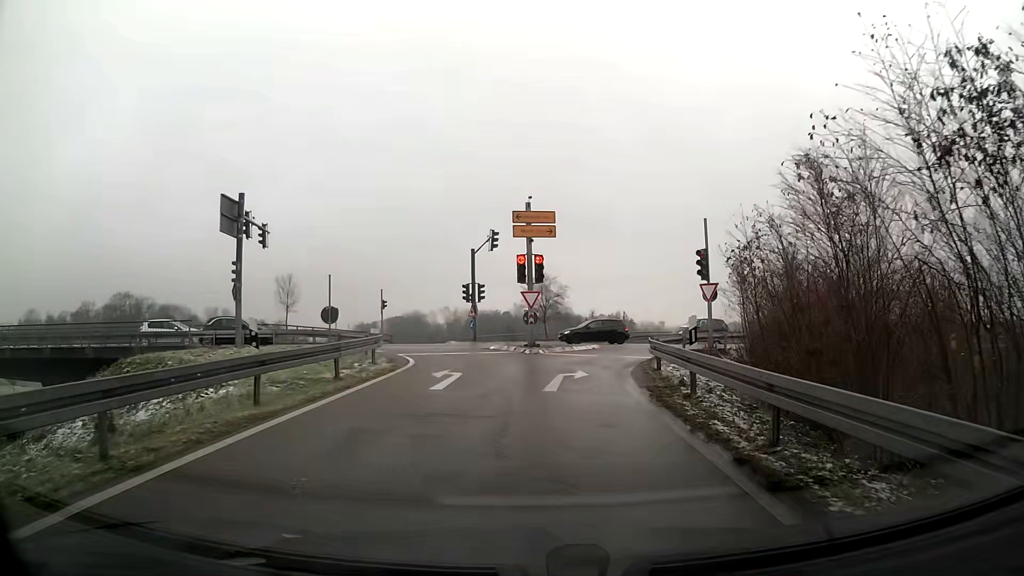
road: trunk_link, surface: asphalt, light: Day
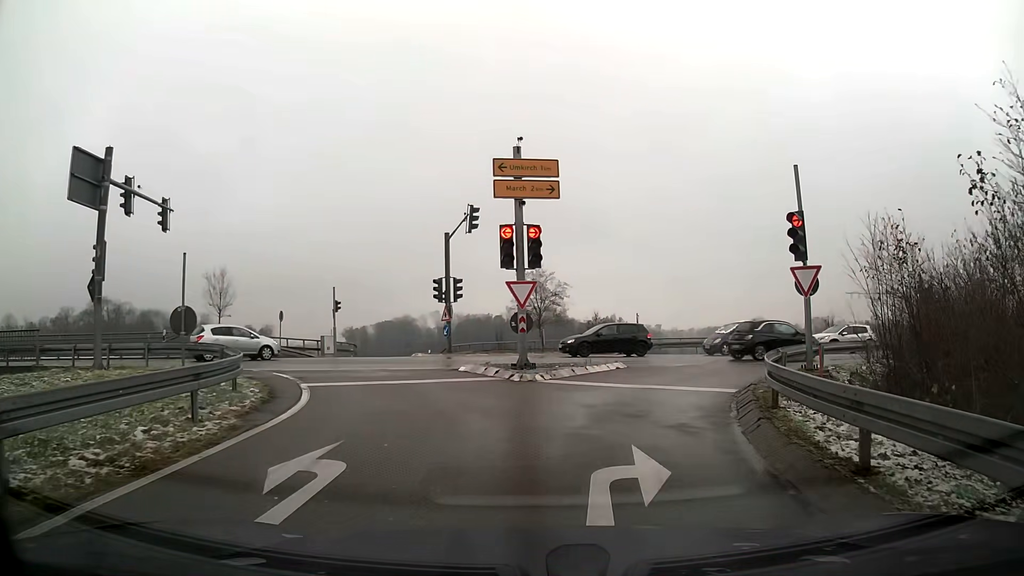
(0.0, +9.5) m; +1°
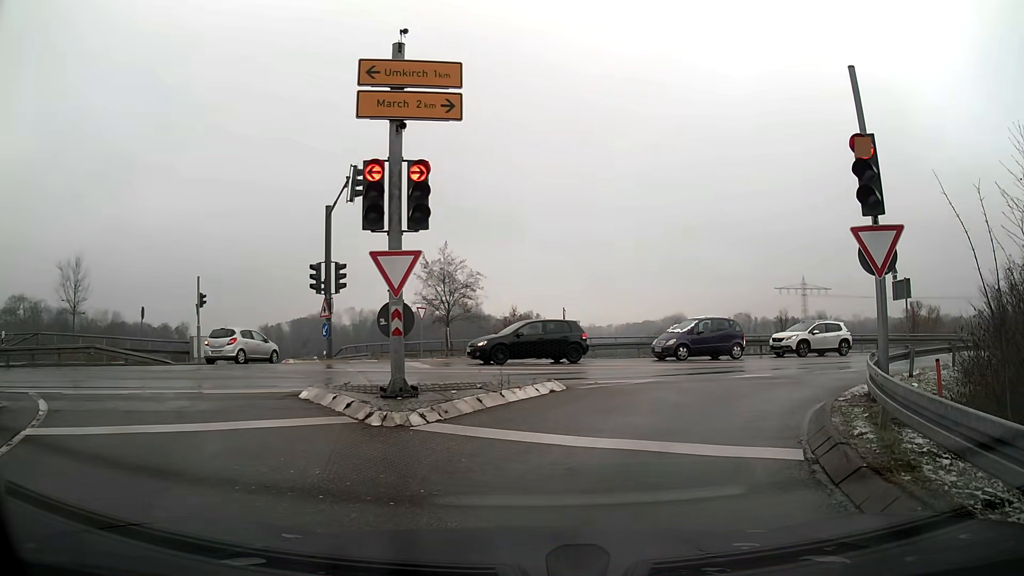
(+0.4, +6.6) m; +7°
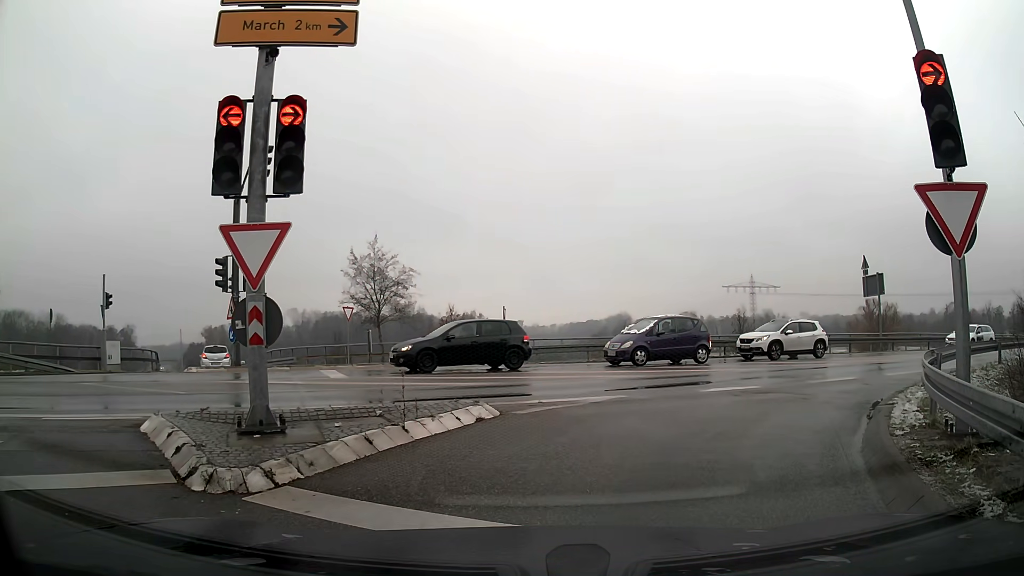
(+0.1, +3.1) m; +3°
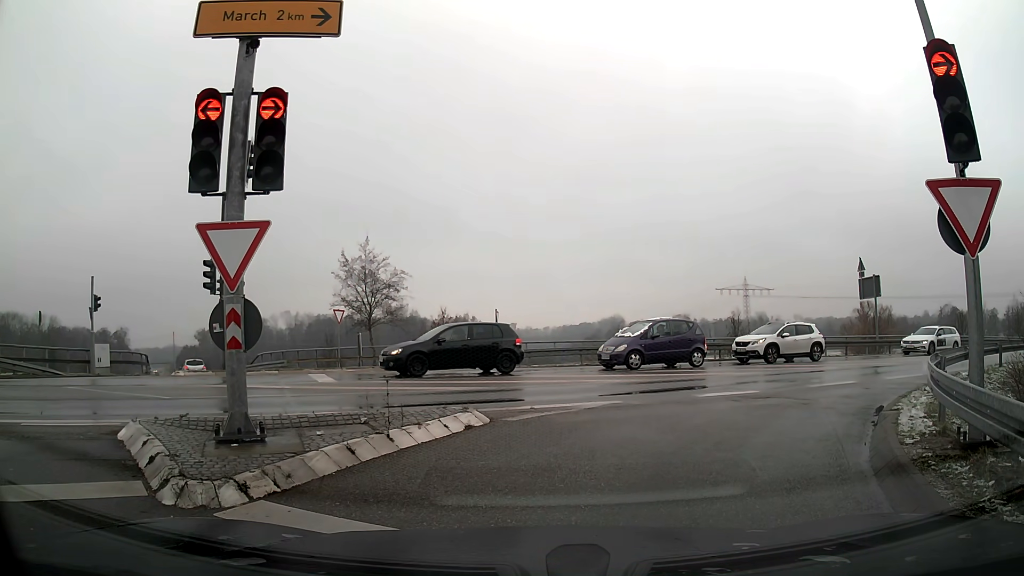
(0.0, +0.4) m; 0°
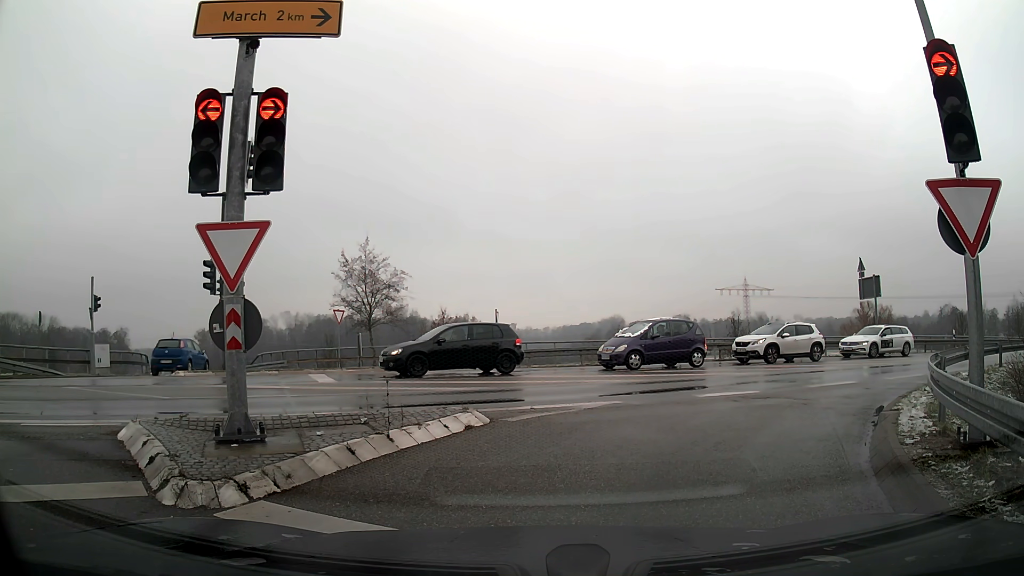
(0.0, +0.1) m; 0°
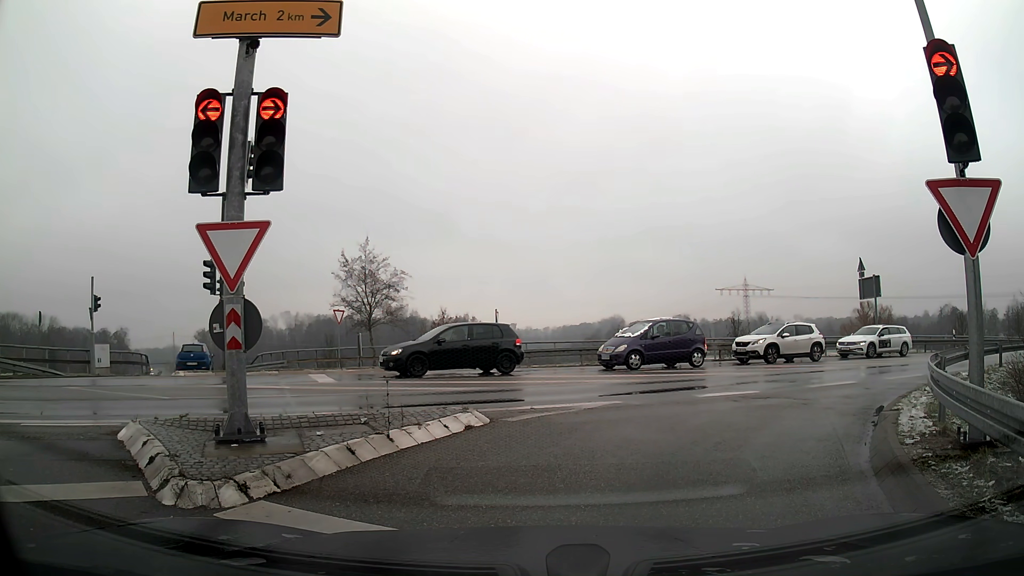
(0.0, 0.0) m; 0°
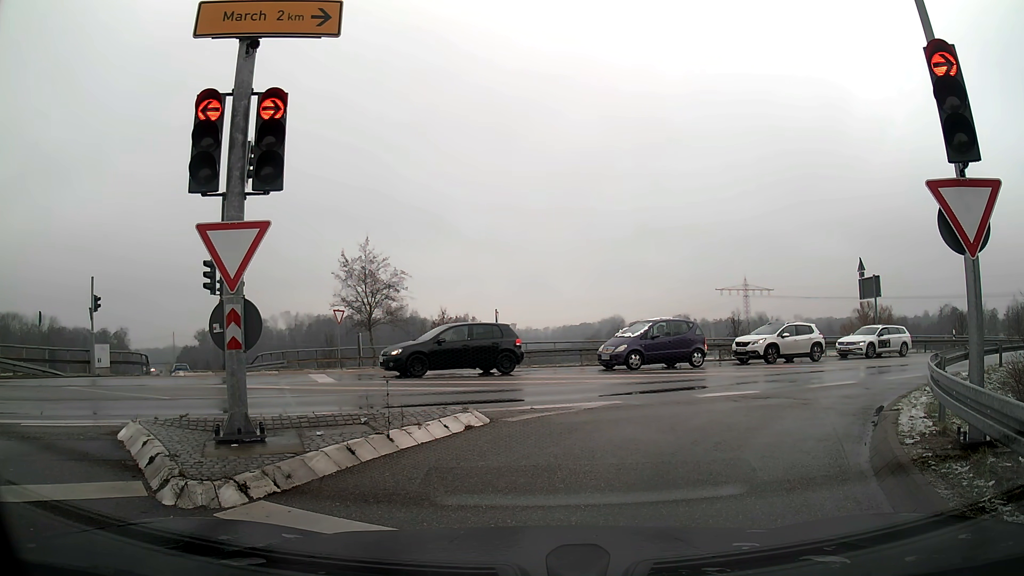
(0.0, 0.0) m; 0°
